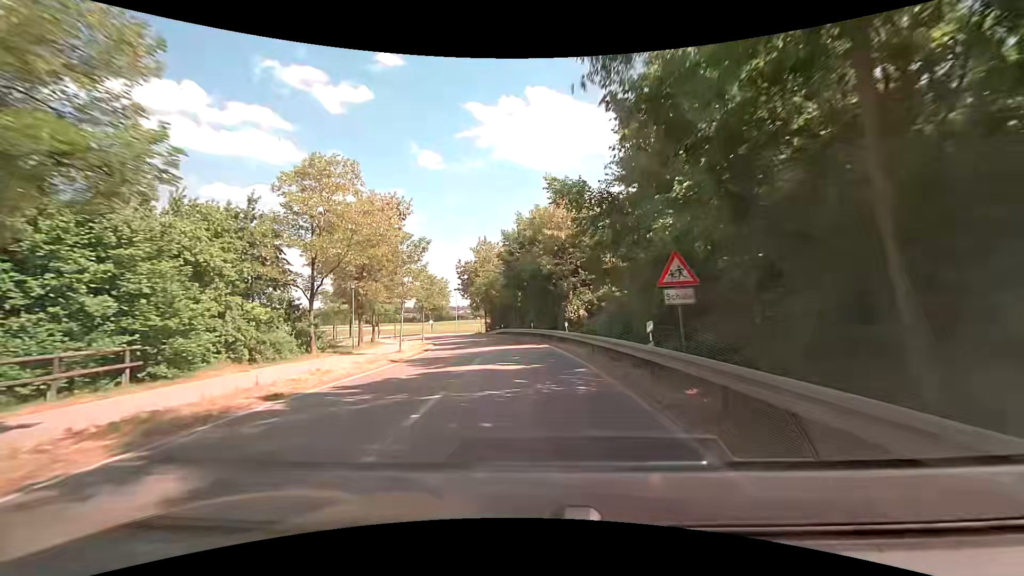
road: tertiary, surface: asphalt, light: Day
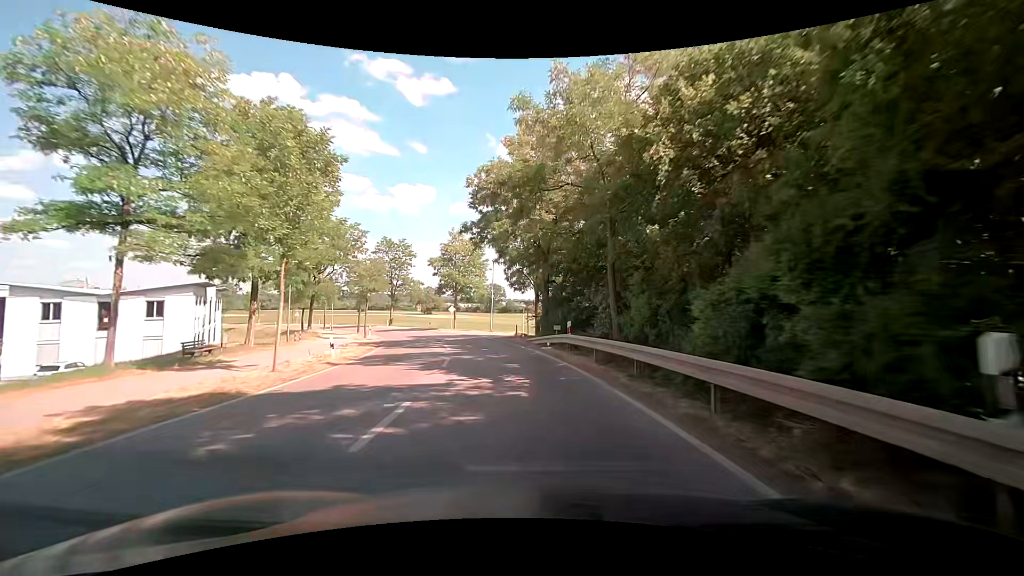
(-2.5, +39.7) m; -8°
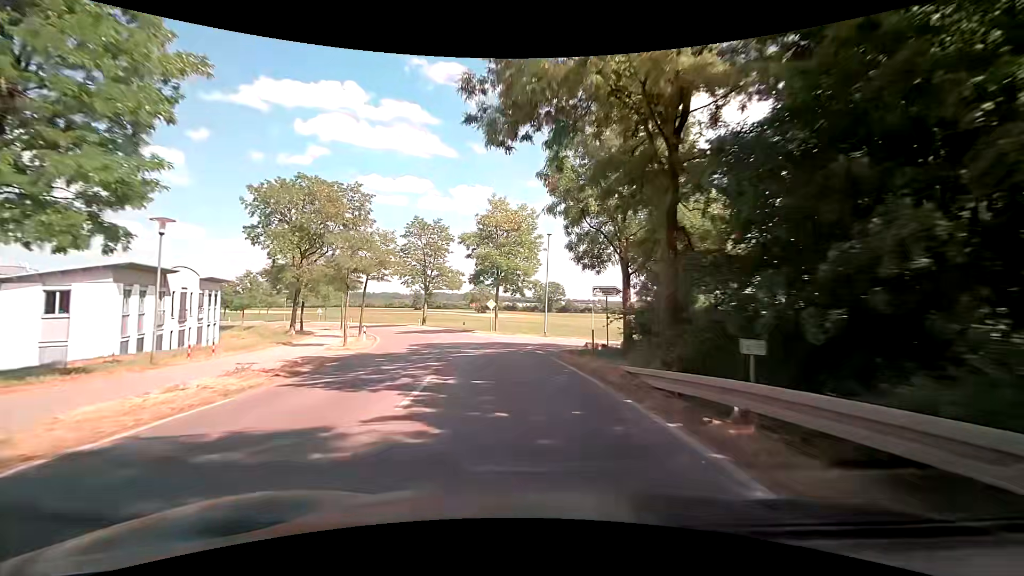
(-0.9, +16.4) m; -7°
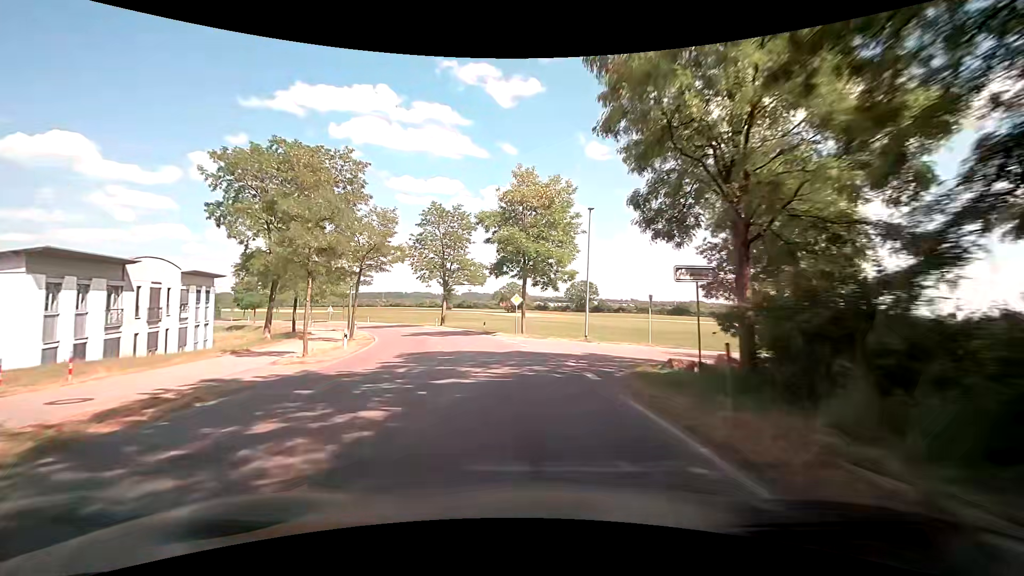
(-0.2, +8.4) m; -2°
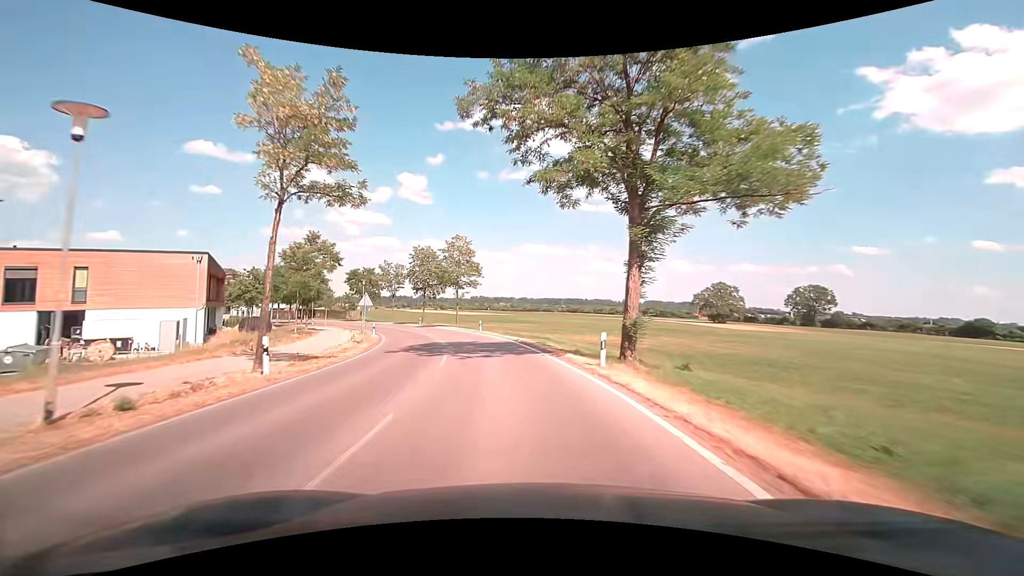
(-7.9, +41.8) m; -21°
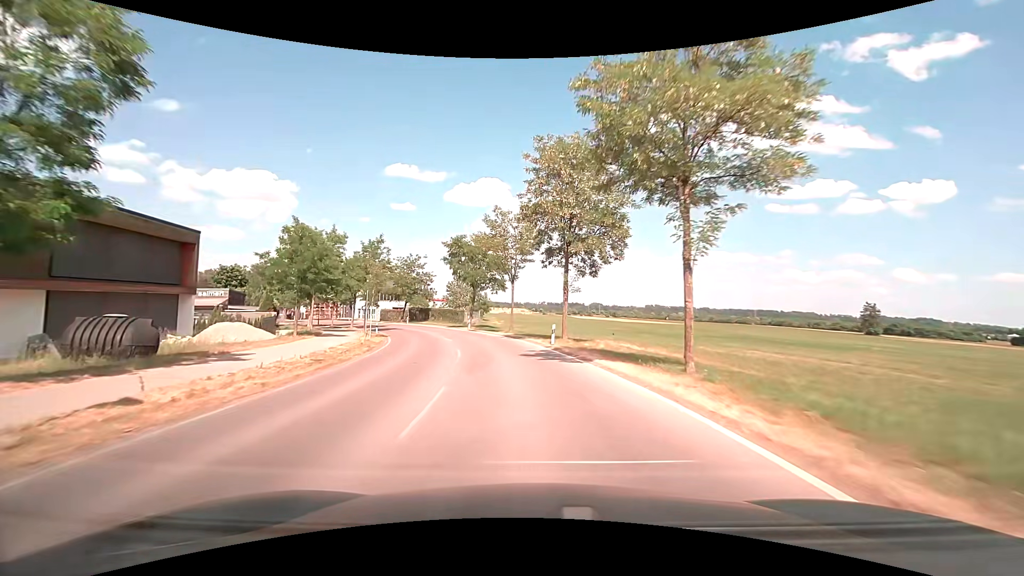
(-7.5, +42.8) m; -19°
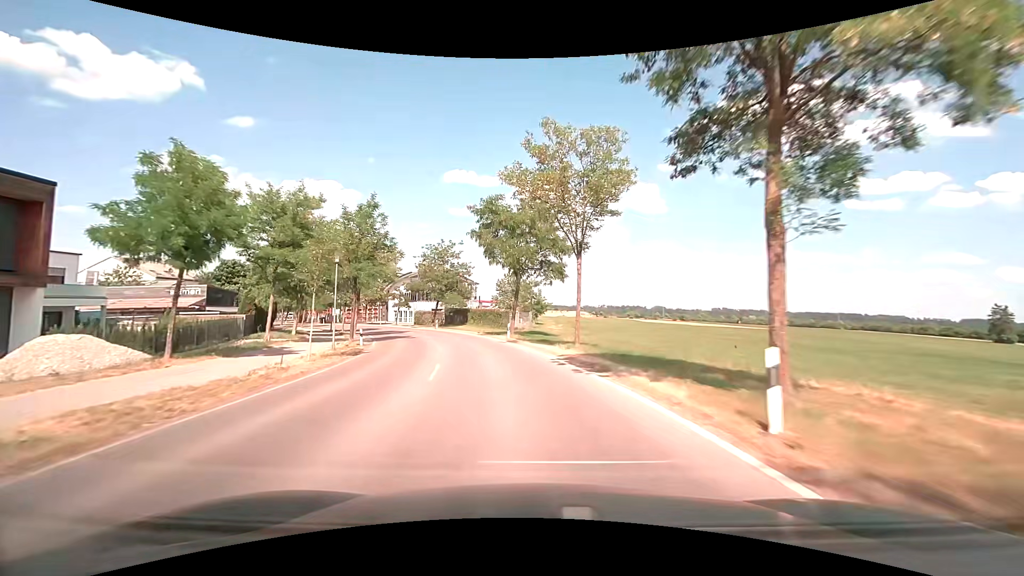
(-1.0, +17.6) m; -6°
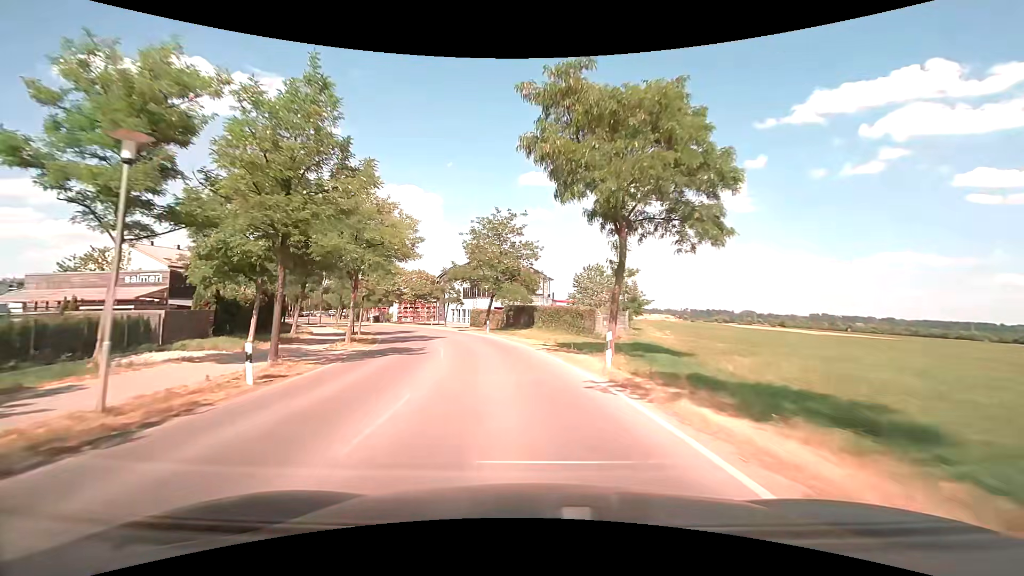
(-1.4, +17.6) m; -9°
(0, +10) (-2, +20) (-4, +30) (-7, +39) (-10, +49) (-15, +58) (-20, +66) (-25, +75) (-31, +83) (-36, +91) m
